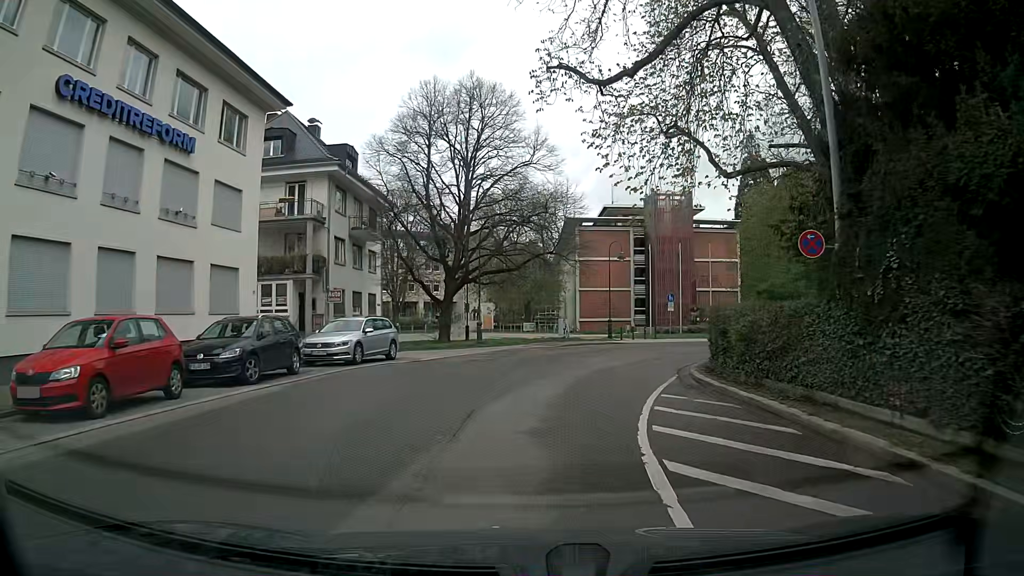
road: unclassified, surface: asphalt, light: Day
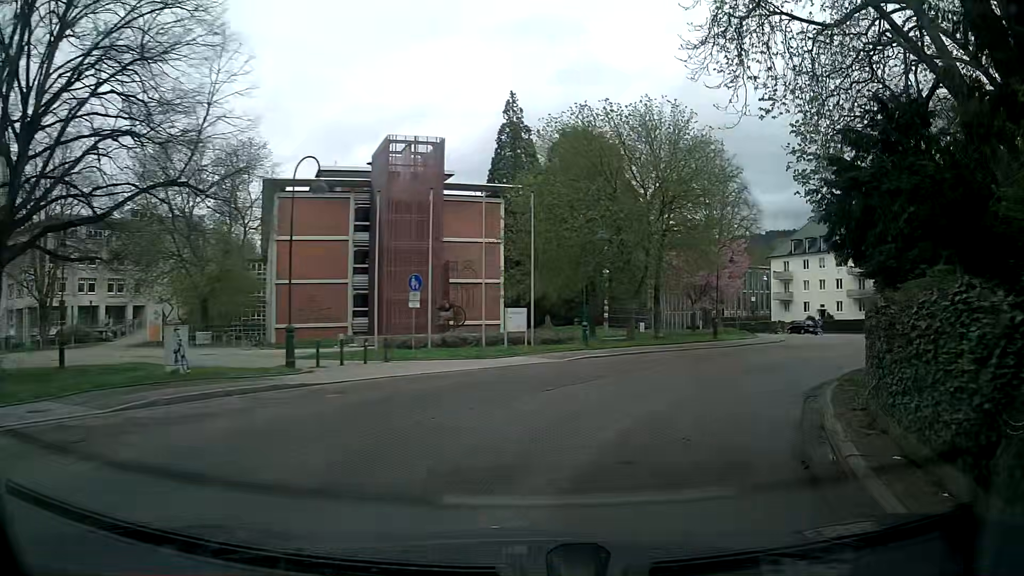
(+2.9, +20.4) m; +24°
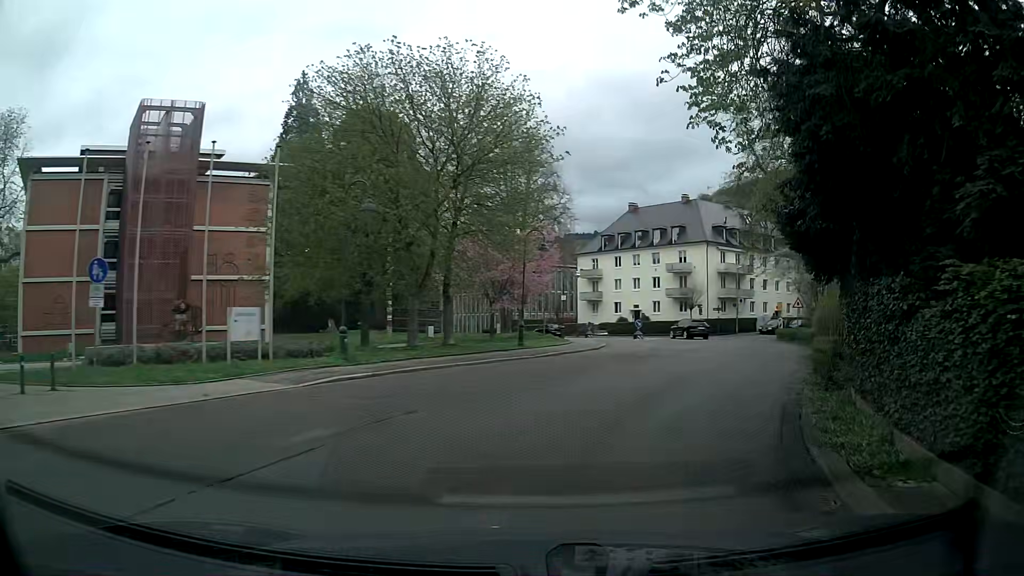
(+1.1, +7.9) m; +16°
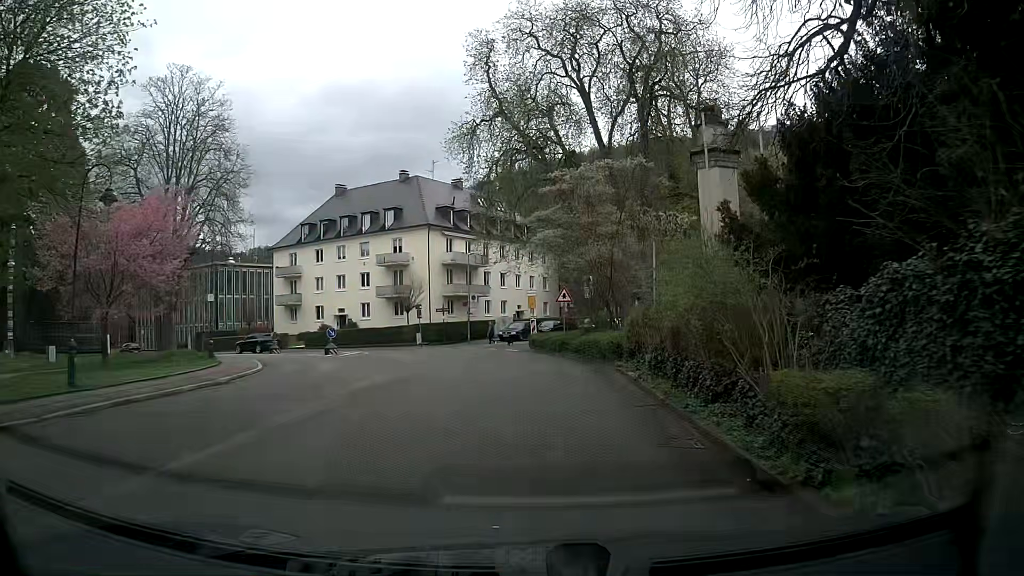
(+3.9, +15.3) m; +22°
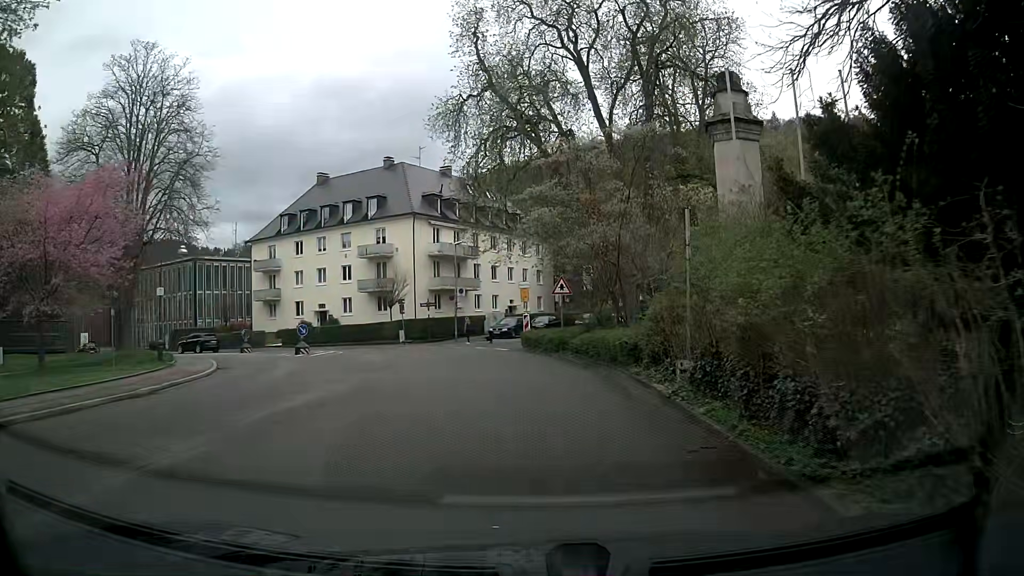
(+0.1, +4.1) m; +2°
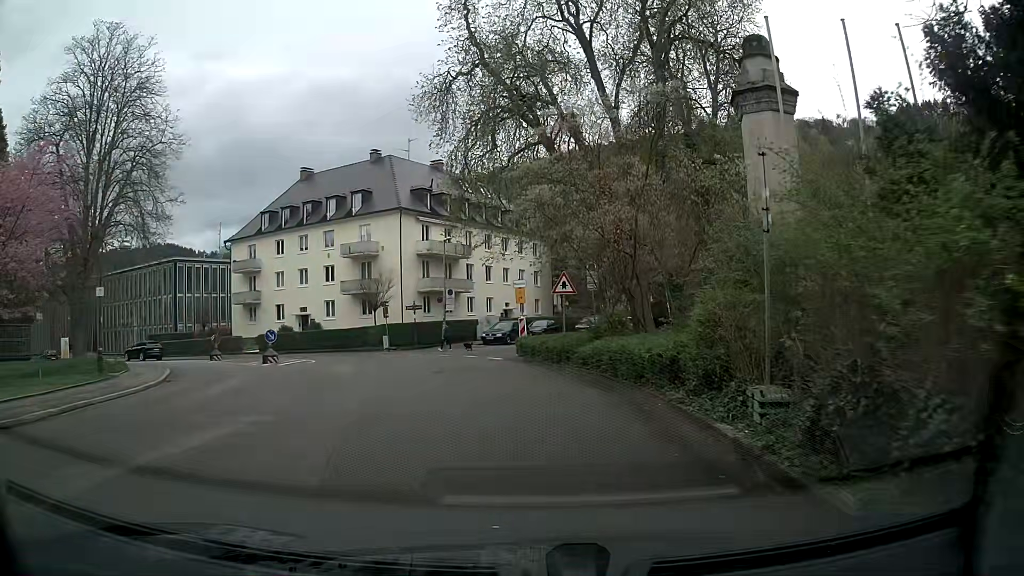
(0.0, +4.2) m; 0°
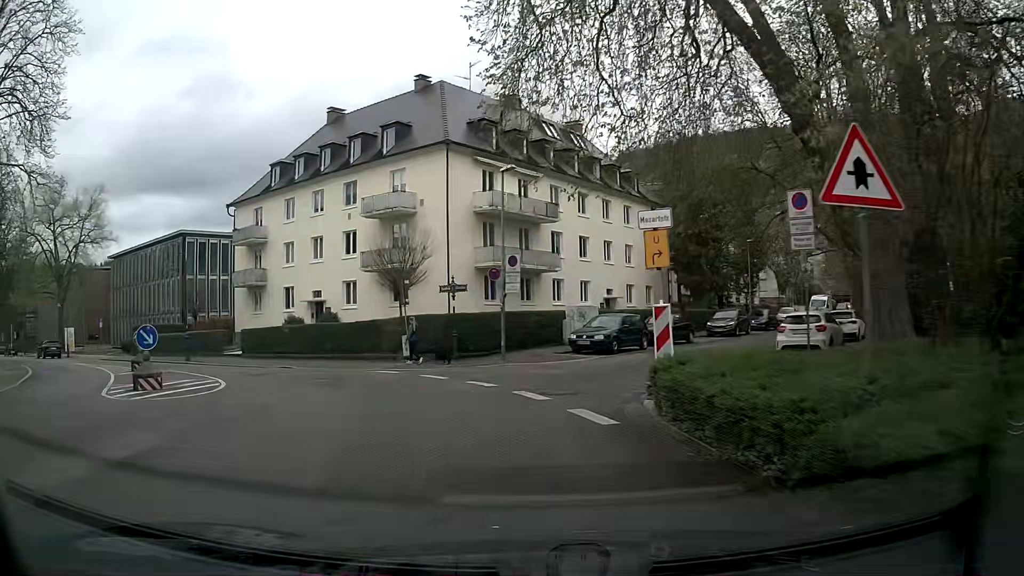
(-0.6, +17.0) m; -10°
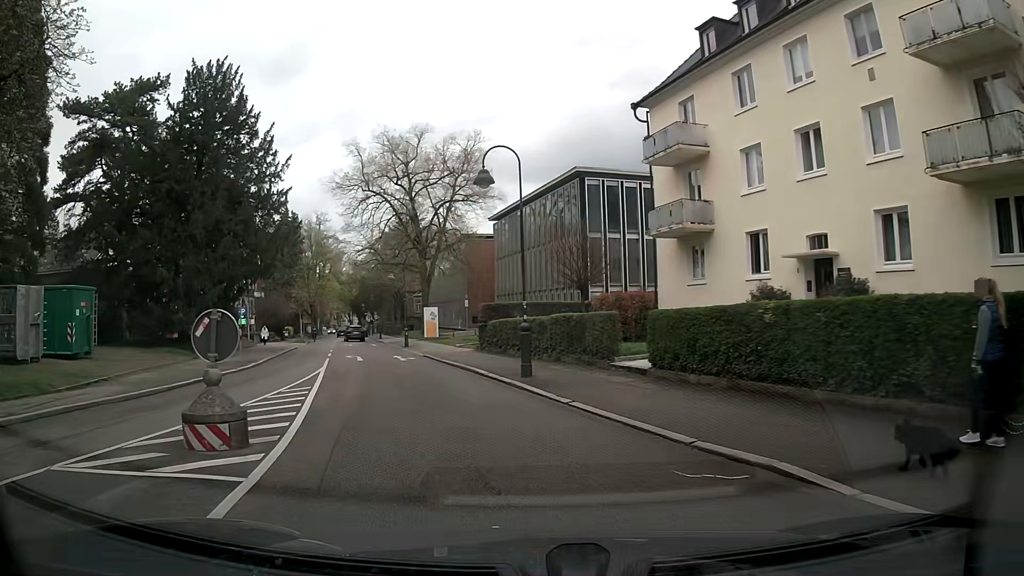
(-6.1, +19.5) m; -36°
